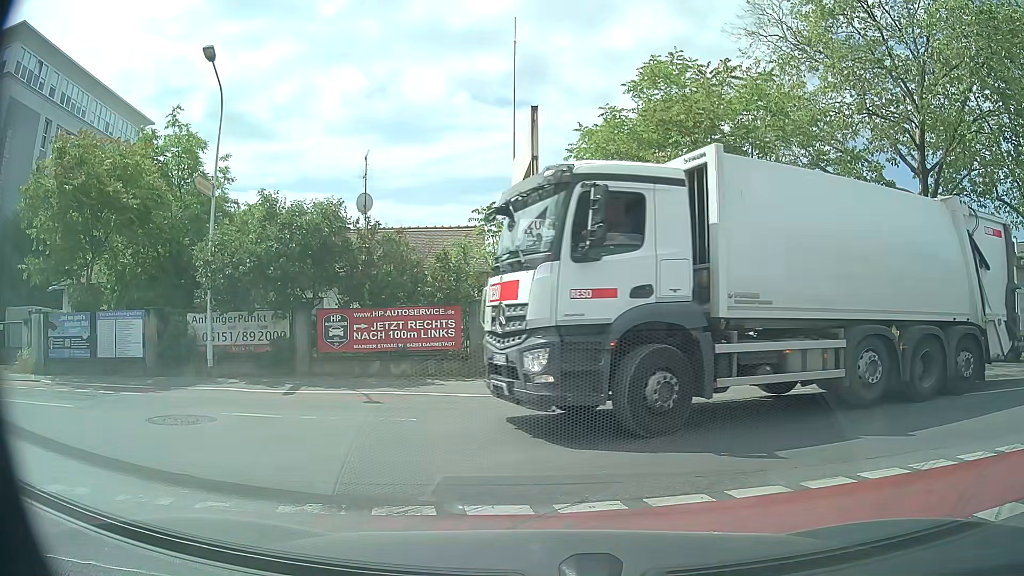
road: tertiary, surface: asphalt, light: Day
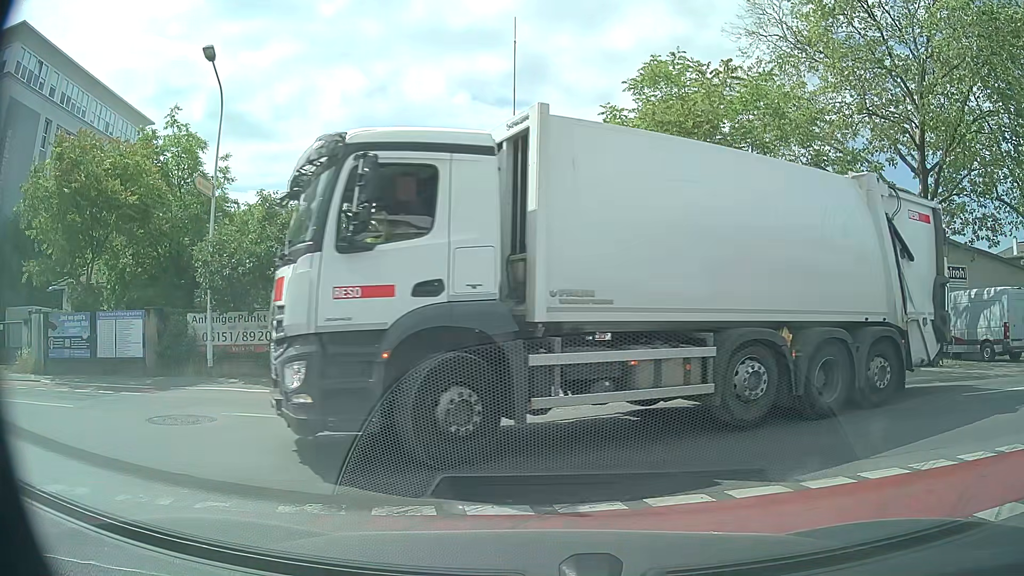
(0.0, 0.0) m; 0°
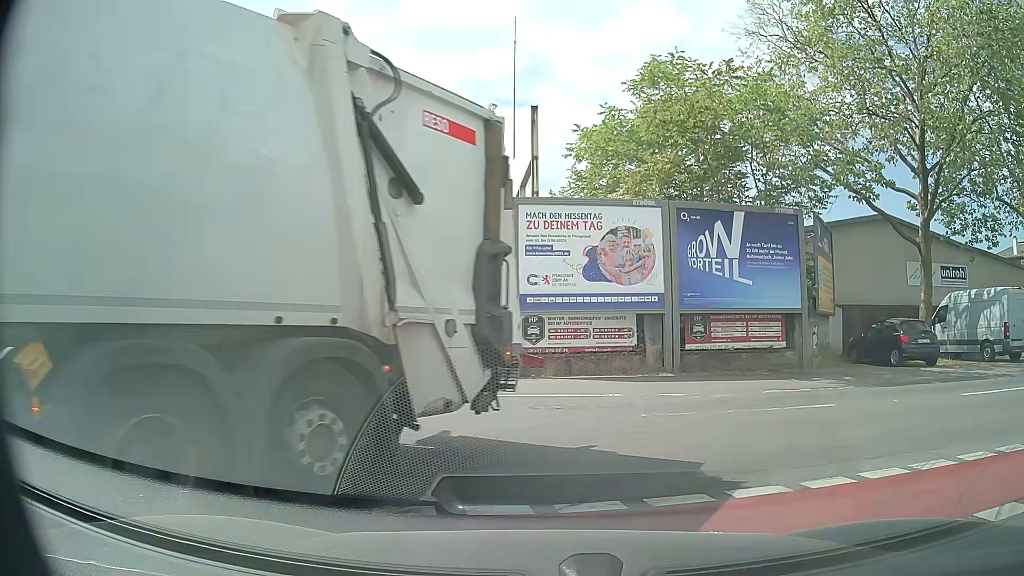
(0.0, 0.0) m; 0°
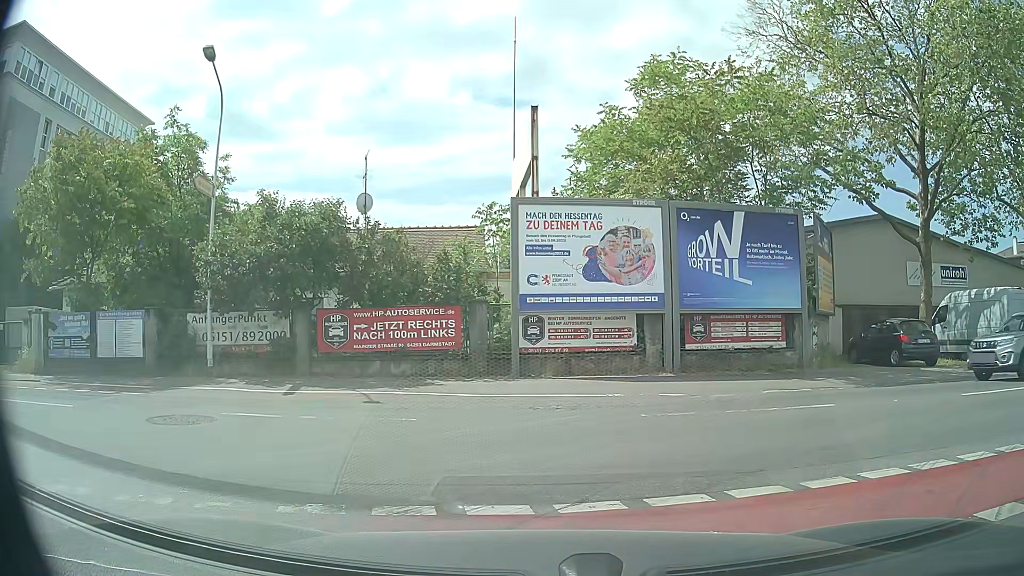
(0.0, 0.0) m; 0°
